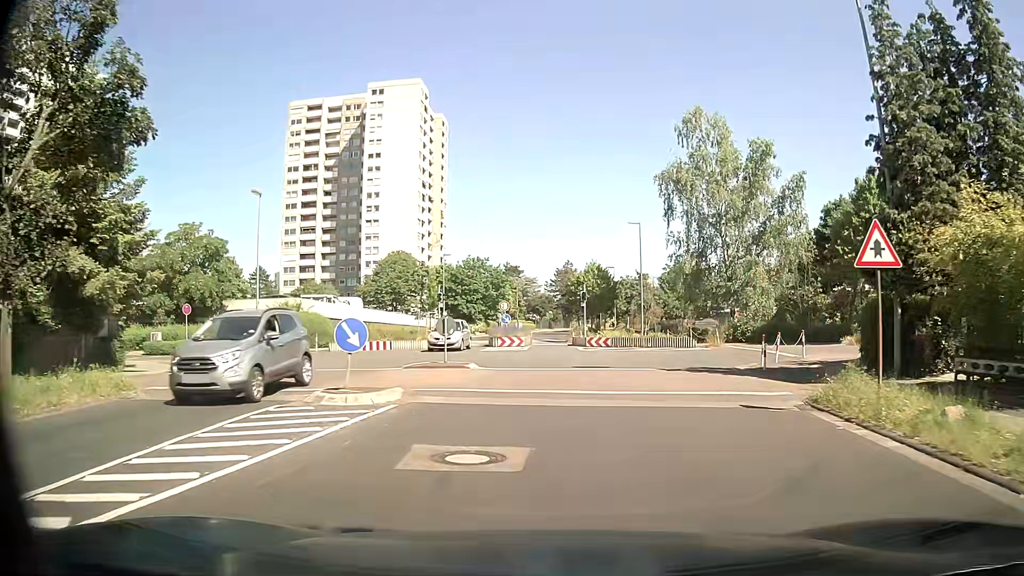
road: residential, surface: asphalt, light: Day
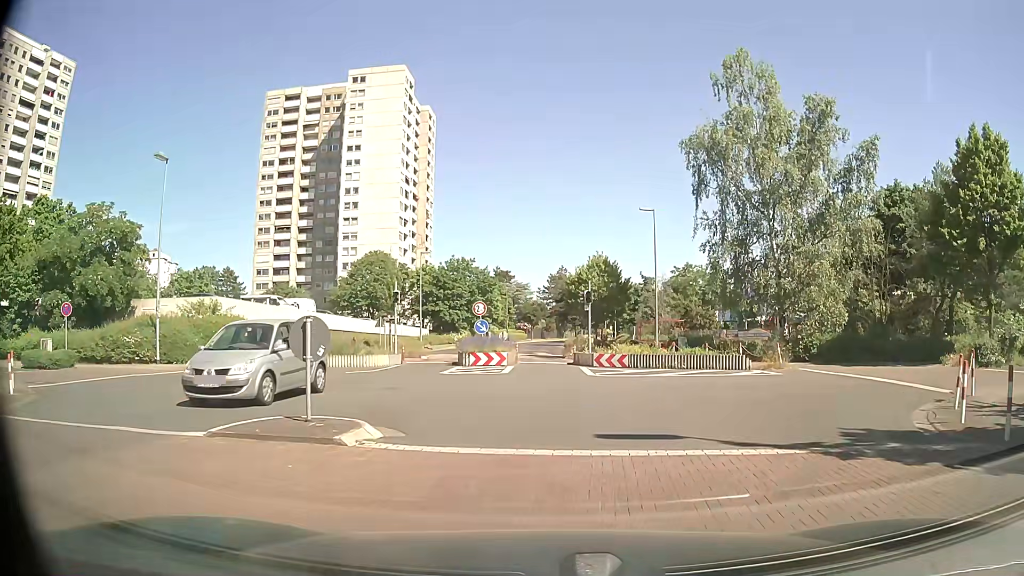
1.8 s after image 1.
(-0.1, +10.8) m; -1°
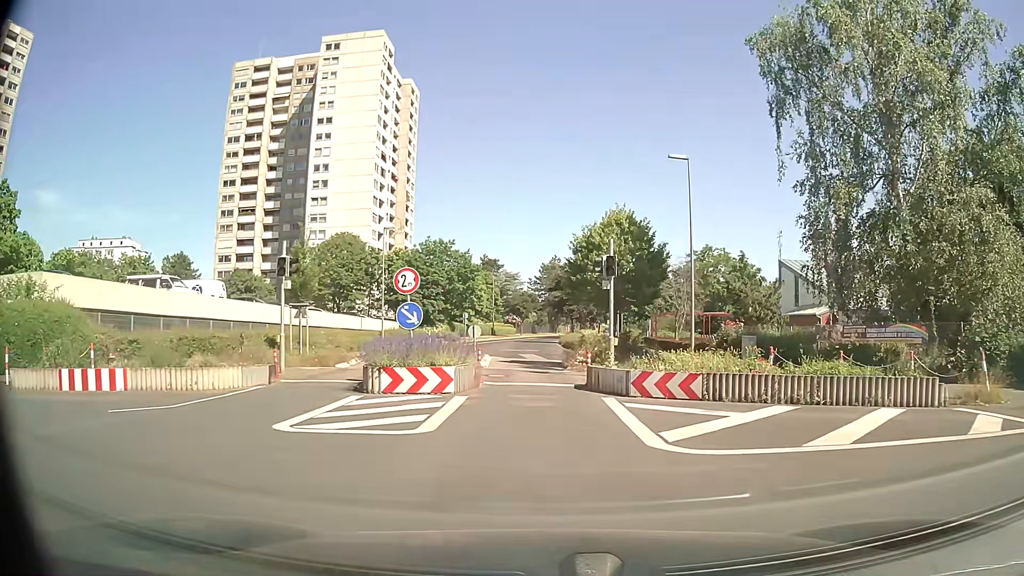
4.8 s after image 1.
(+0.3, +14.4) m; +2°
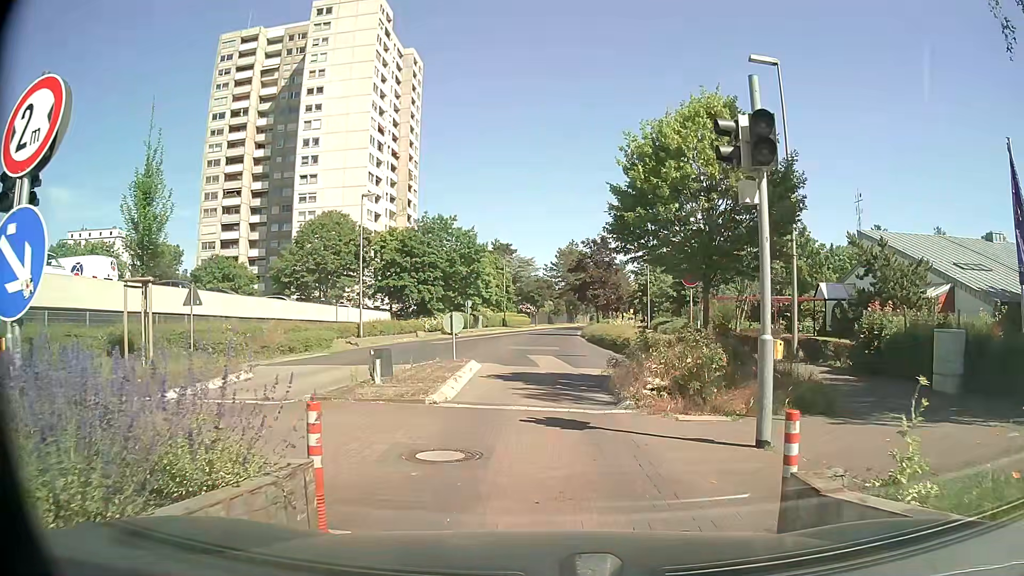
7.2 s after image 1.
(-0.1, +11.8) m; -1°
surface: paving_stones
